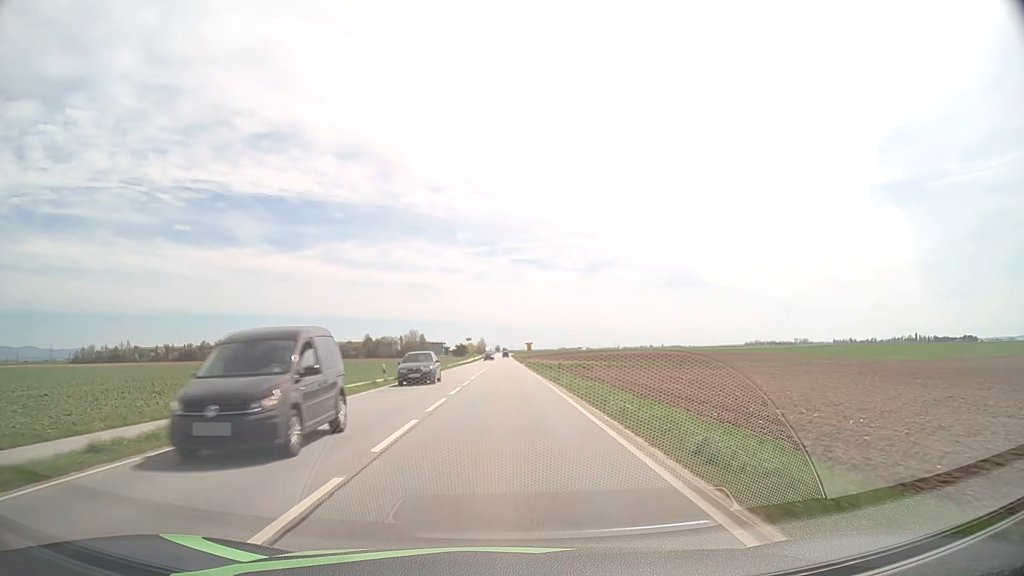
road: primary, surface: asphalt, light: Day
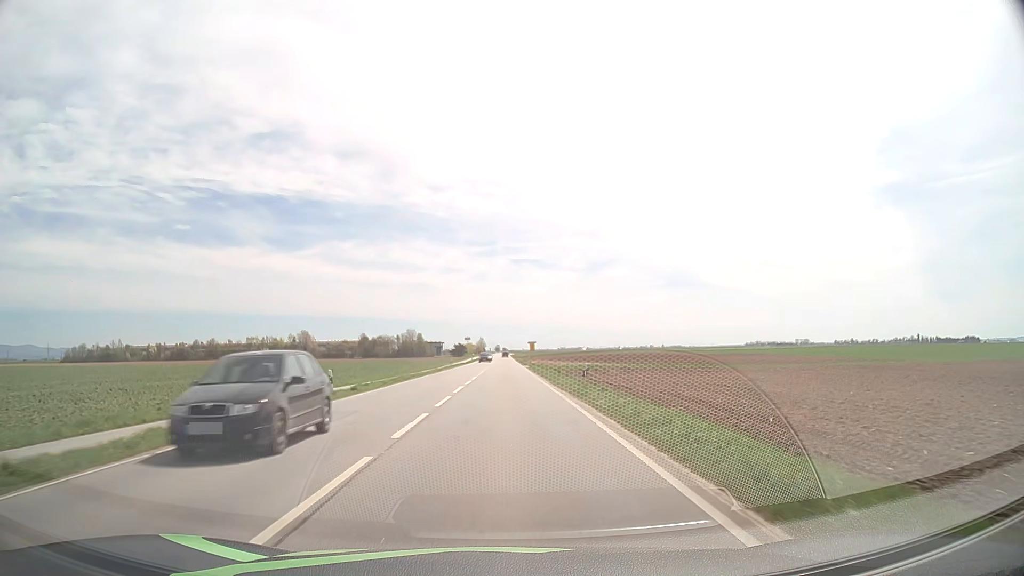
(0.0, +10.8) m; 0°
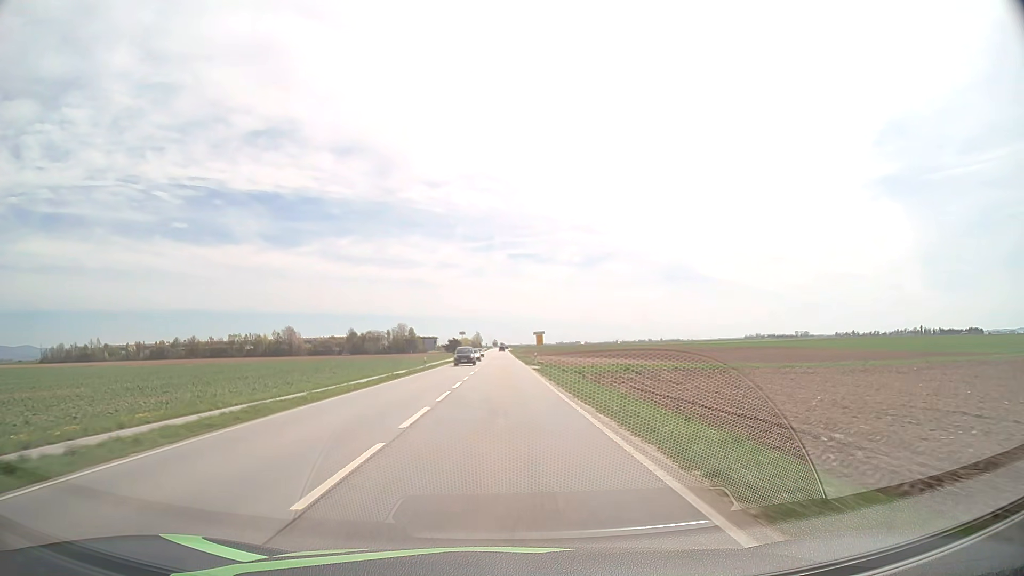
(+0.1, +23.2) m; 0°
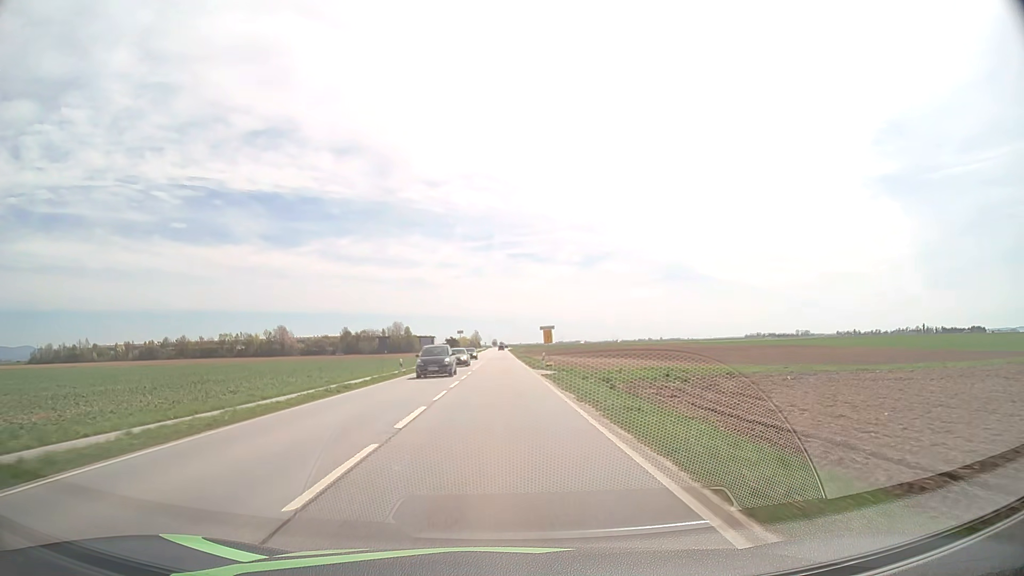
(0.0, +12.3) m; 0°
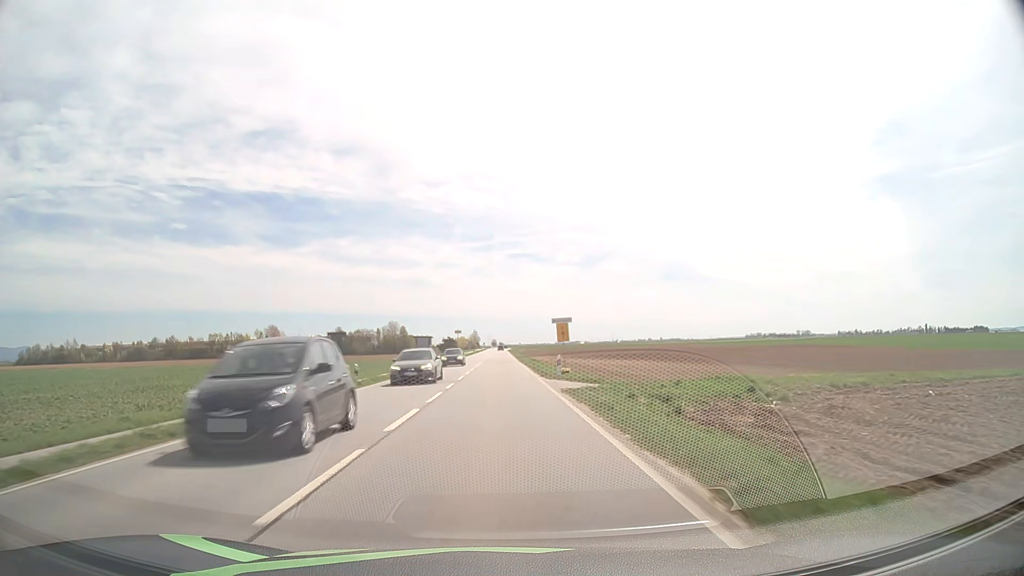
(0.0, +12.7) m; 0°
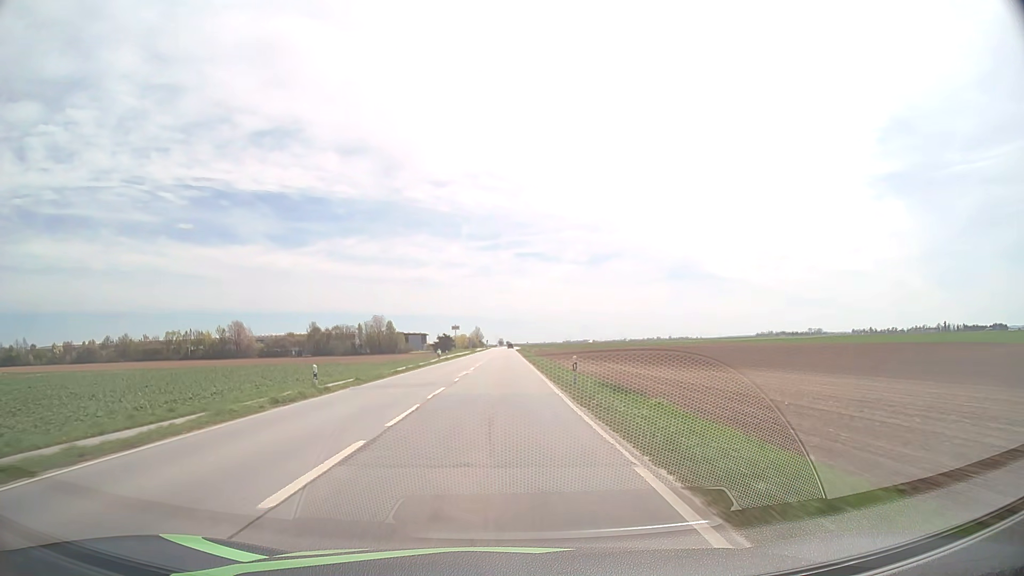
(-0.2, +54.2) m; -1°
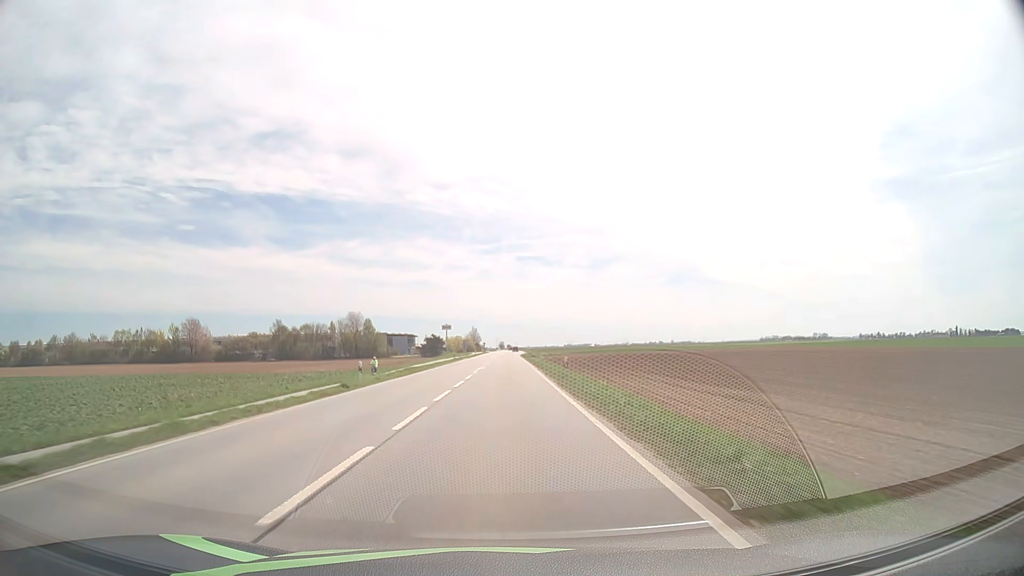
(-0.1, +43.9) m; 0°
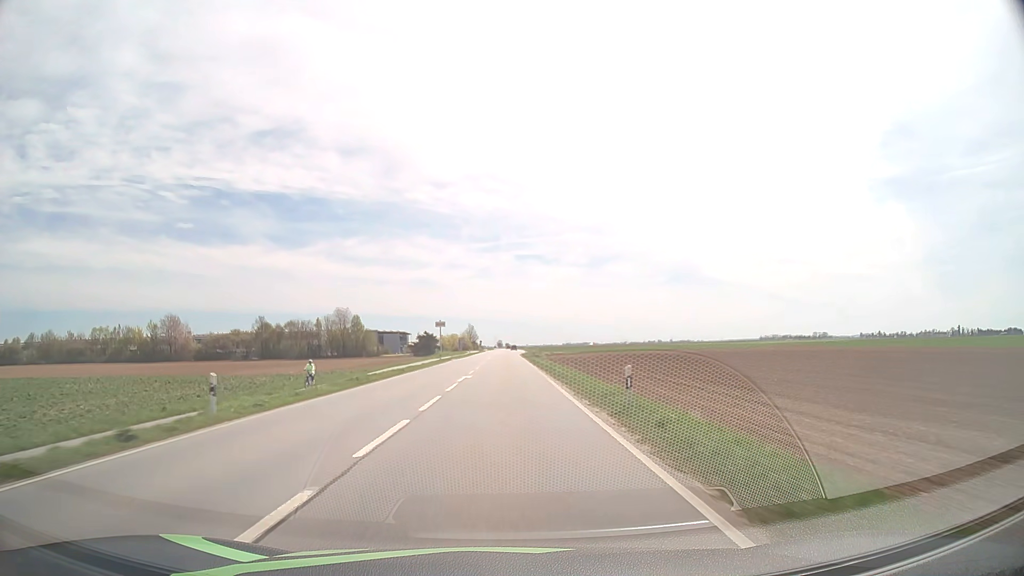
(0.0, +15.1) m; 0°
(0, +10) (0, +20) (0, +30) (0, +40) (0, +50) (0, +60) (0, +70) (0, +80) (+1, +90) (+1, +100) m
